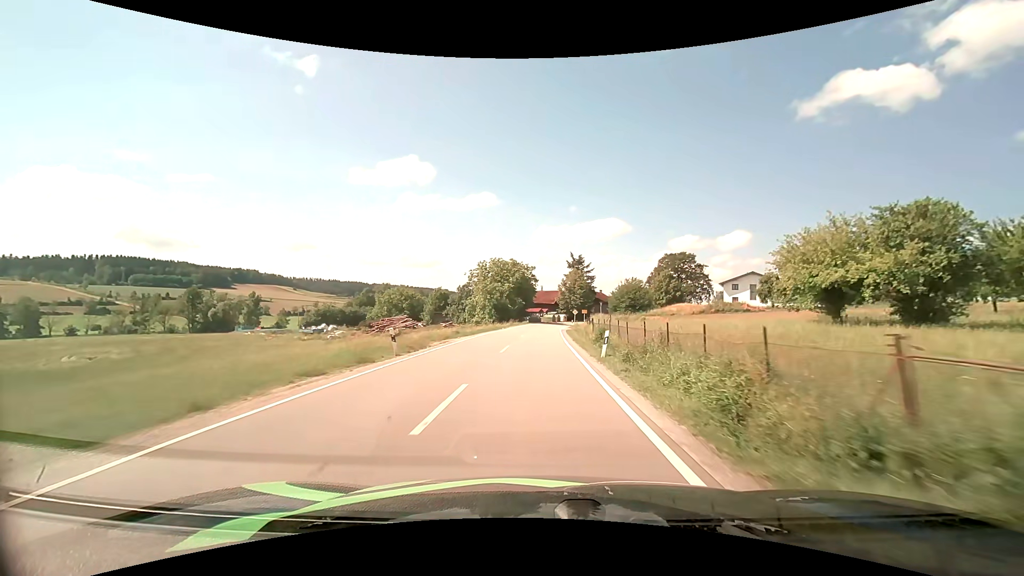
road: secondary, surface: asphalt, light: Day
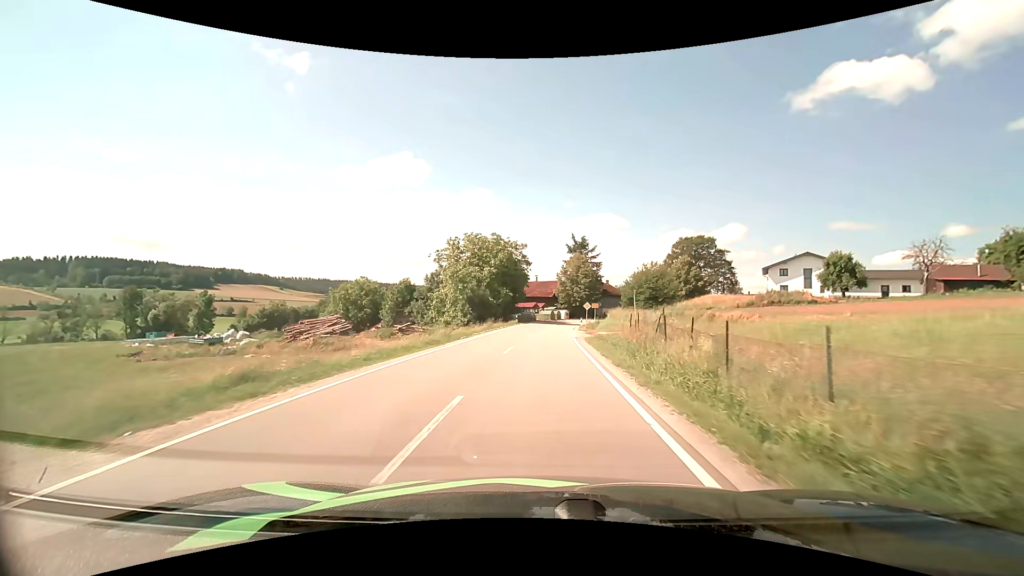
(+0.2, +25.4) m; +1°
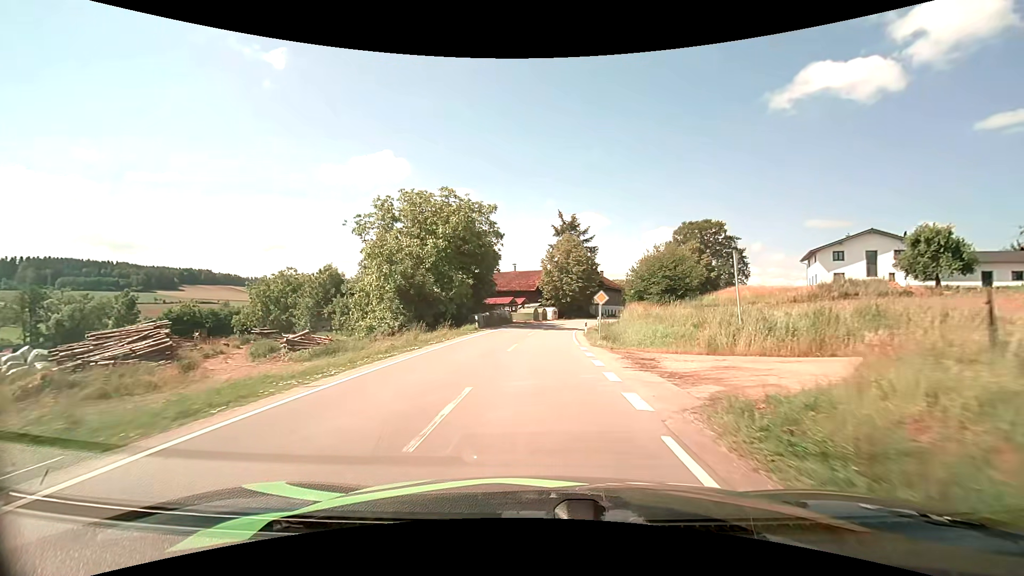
(+0.4, +23.0) m; +2°
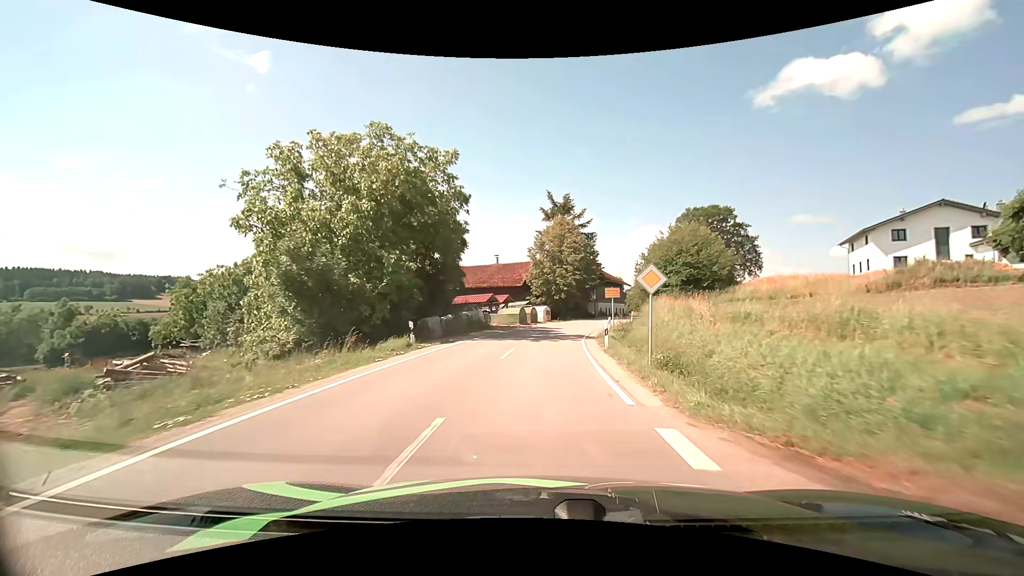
(+0.1, +14.4) m; +1°
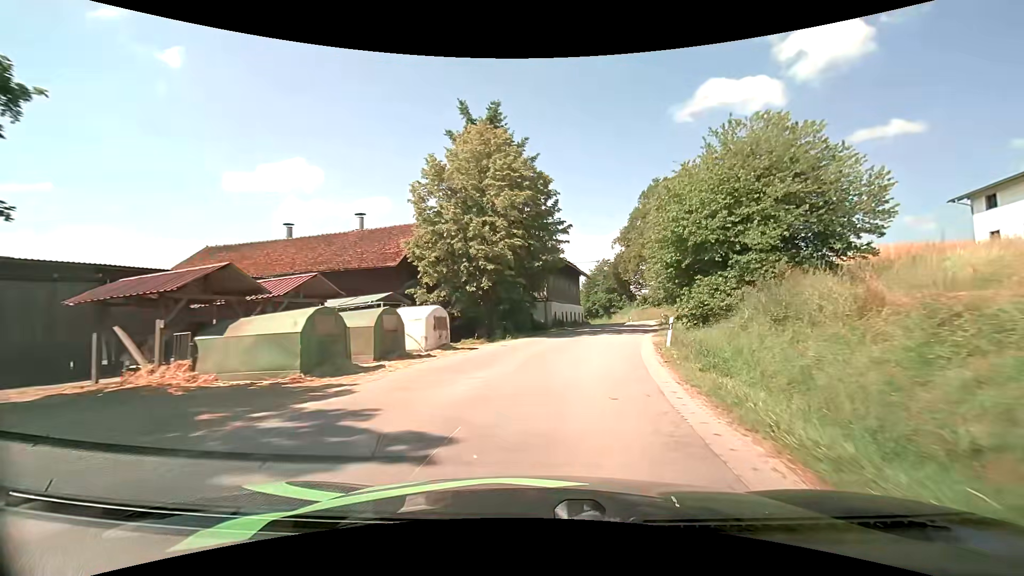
(+1.7, +33.0) m; +7°
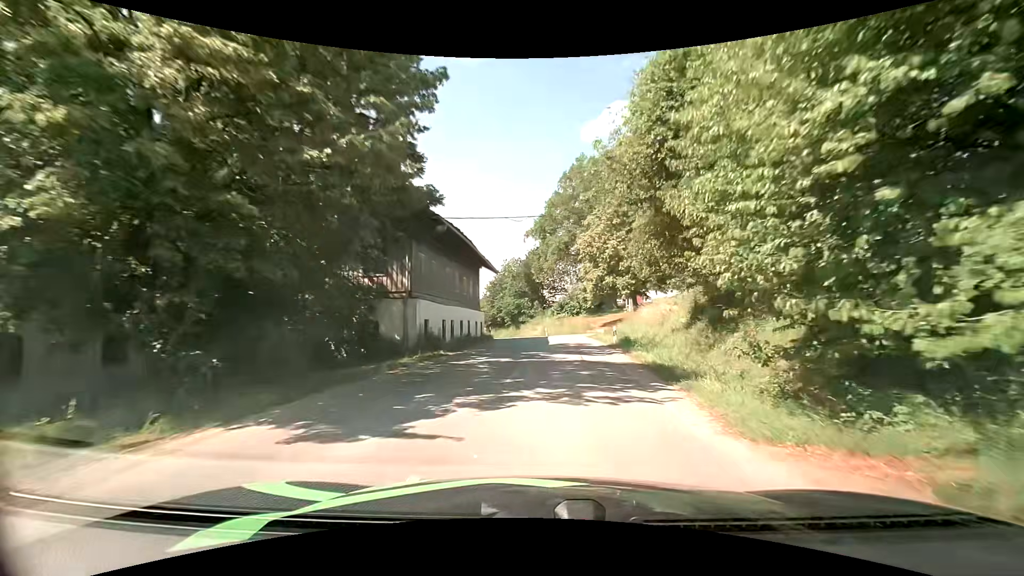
(+1.9, +19.4) m; +11°
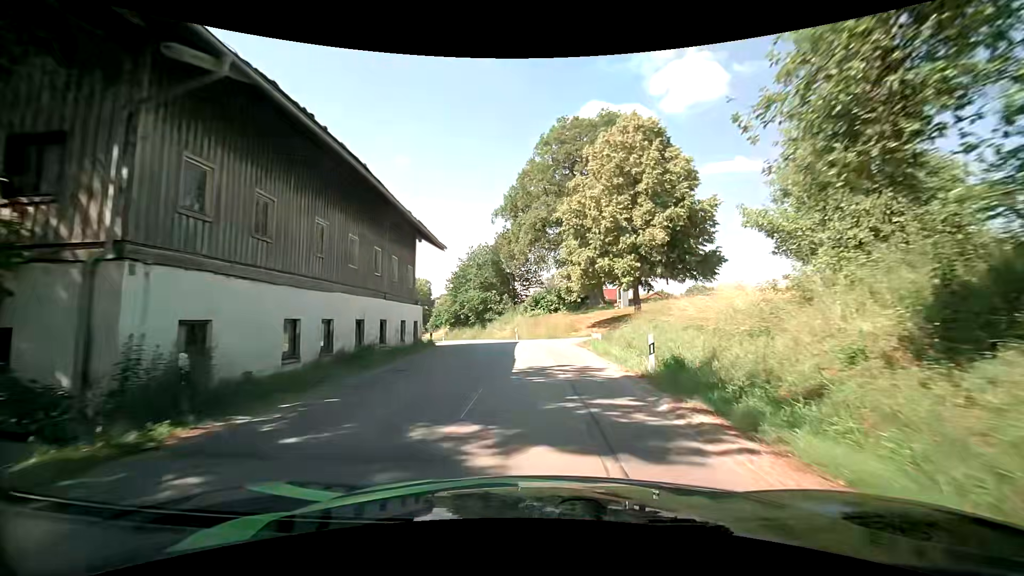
(+0.6, +13.2) m; +2°
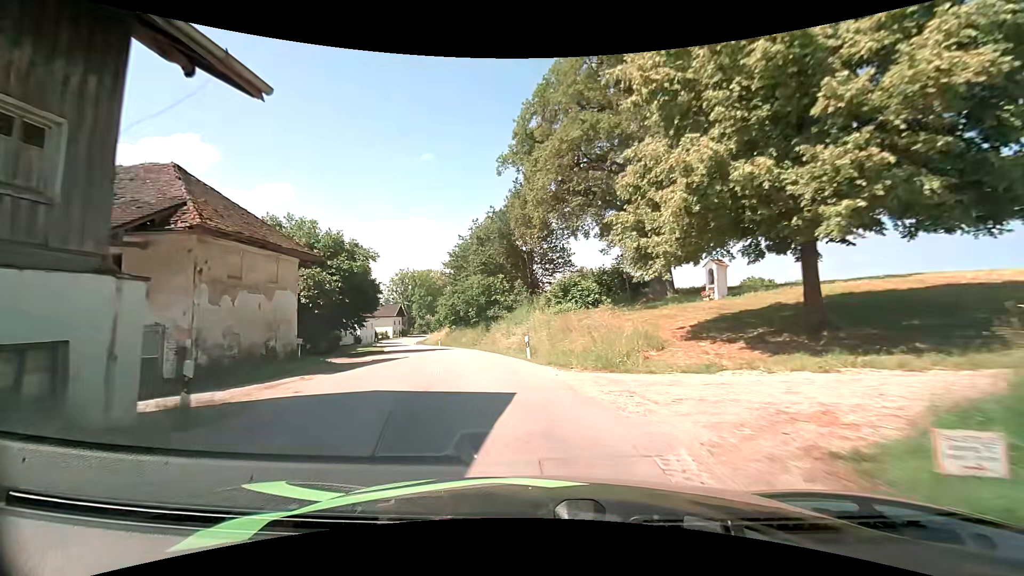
(+0.5, +20.1) m; -1°
(-1, +10) (-2, +20) (-4, +30) (-7, +39) (-10, +49) (-13, +58) (-16, +68) (-20, +77) (-23, +87) (-26, +96) m
